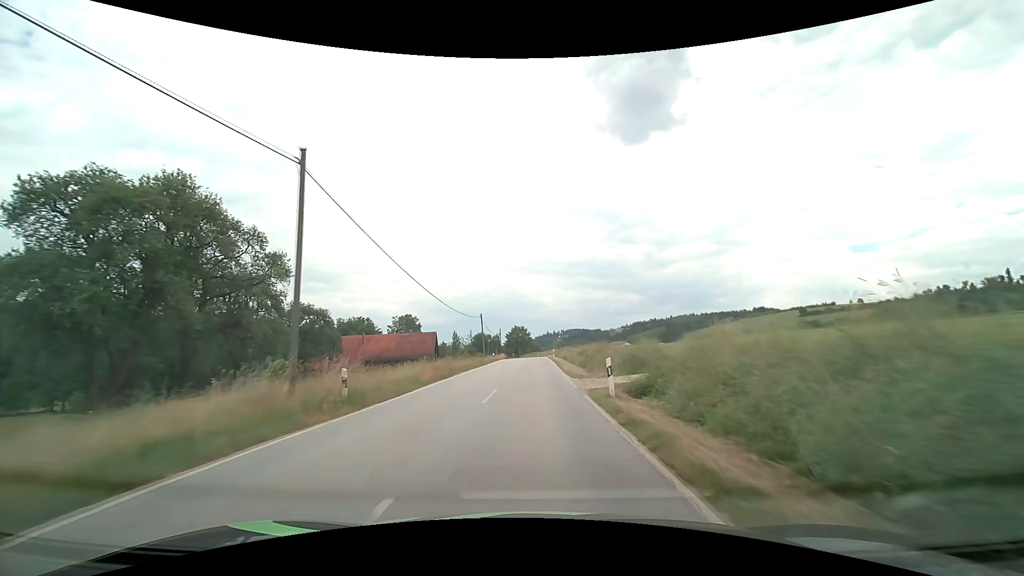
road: secondary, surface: asphalt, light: Day
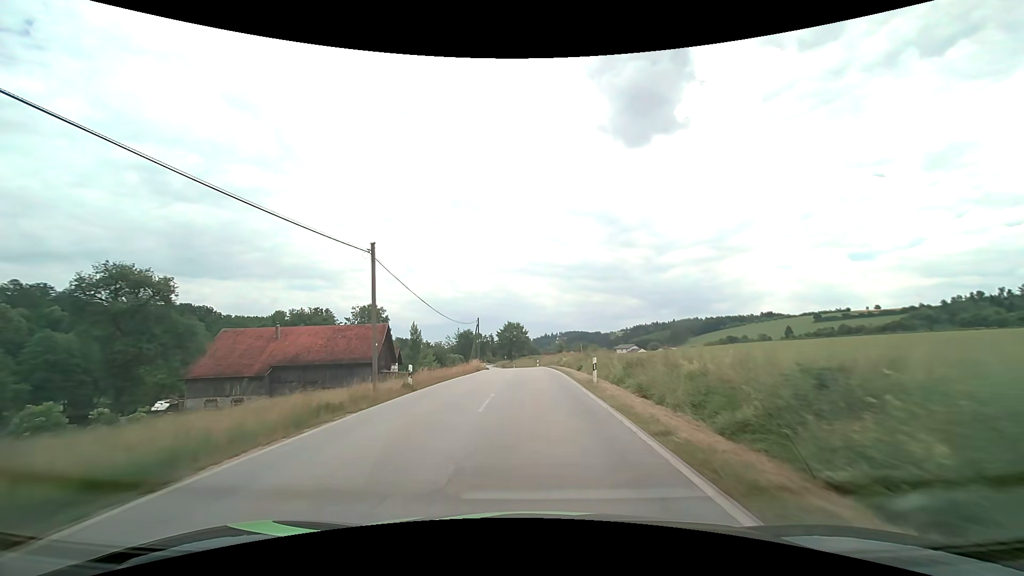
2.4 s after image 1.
(-0.1, +38.3) m; 0°
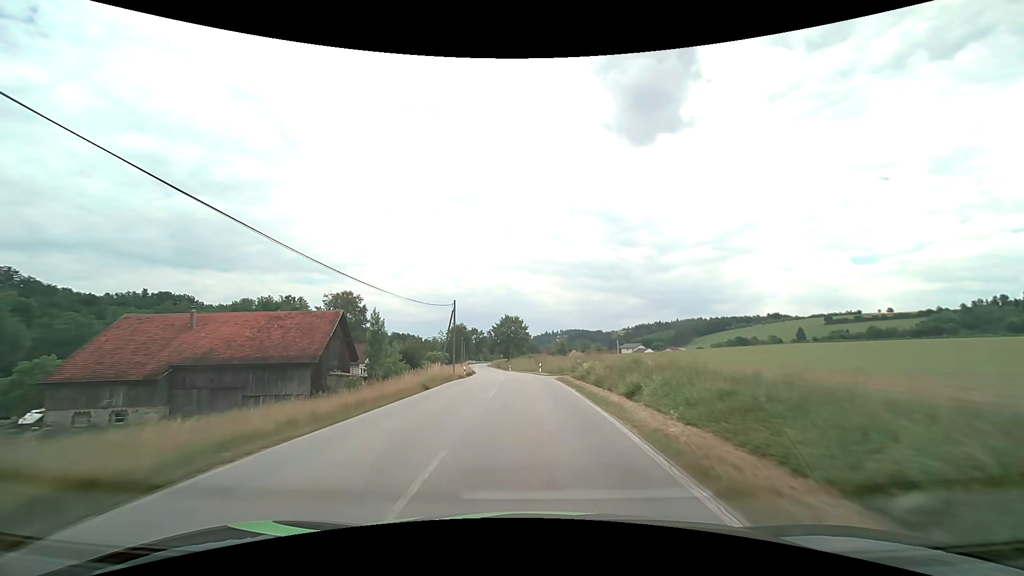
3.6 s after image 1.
(0.0, +19.6) m; 0°
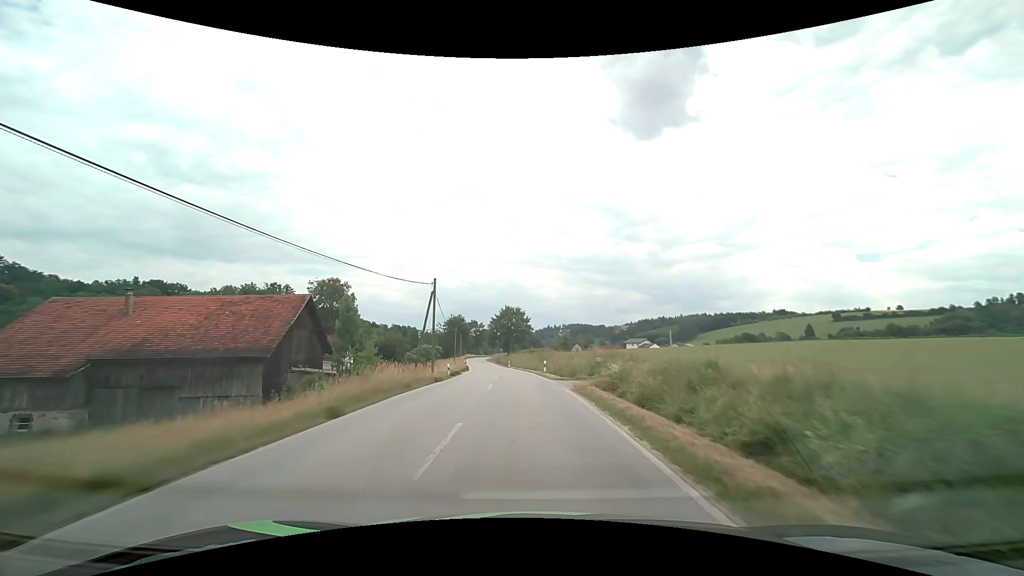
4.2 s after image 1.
(0.0, +9.8) m; 0°
